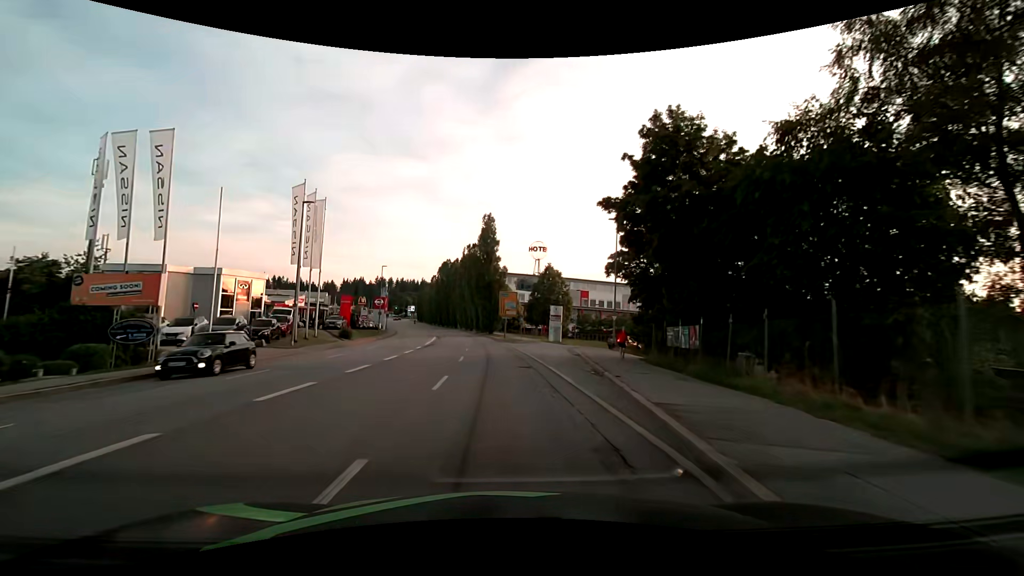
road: tertiary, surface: asphalt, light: Day
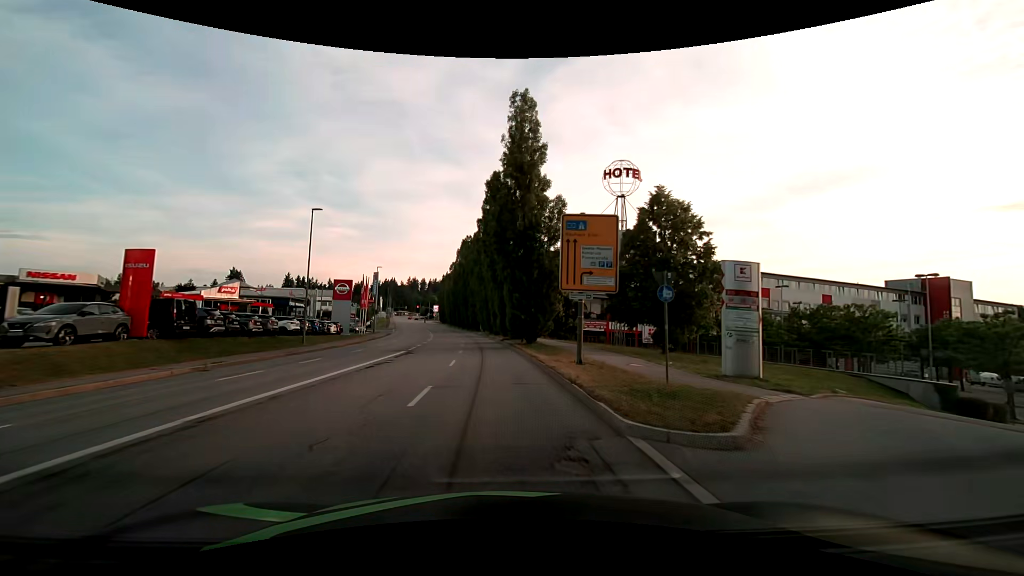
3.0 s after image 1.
(-1.4, +38.8) m; -4°
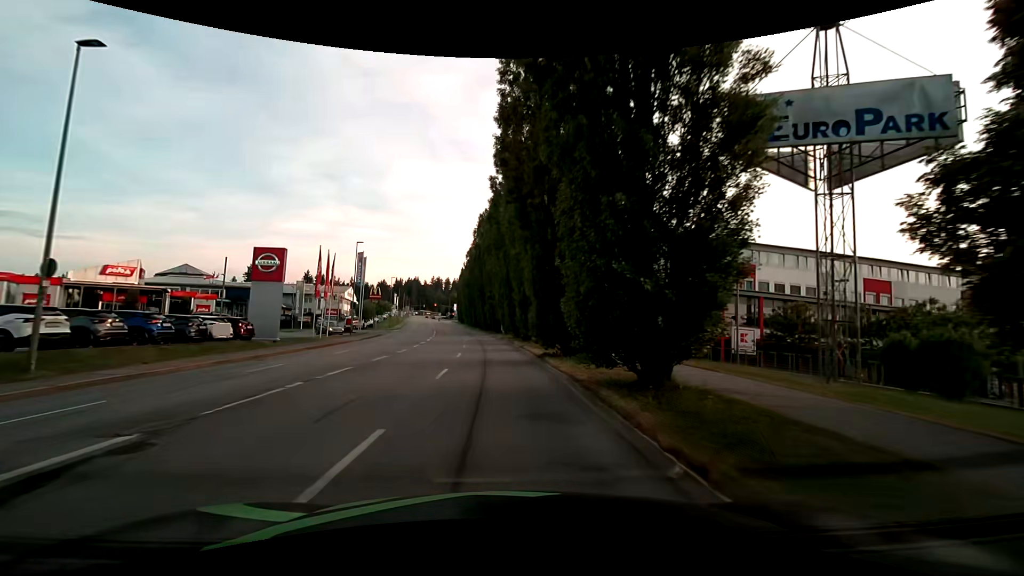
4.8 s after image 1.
(-0.6, +23.3) m; -3°
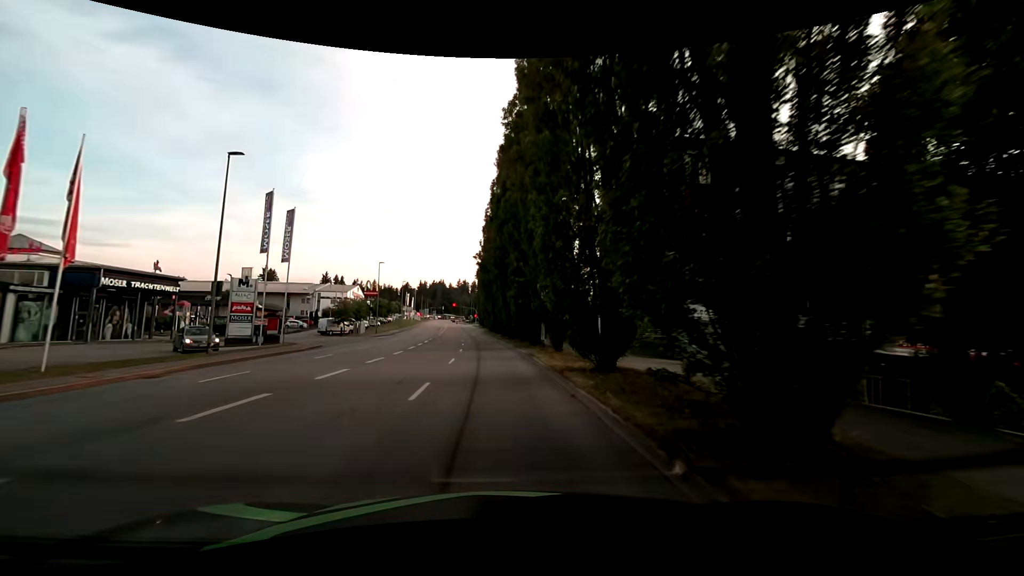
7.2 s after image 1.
(-1.0, +30.6) m; -3°
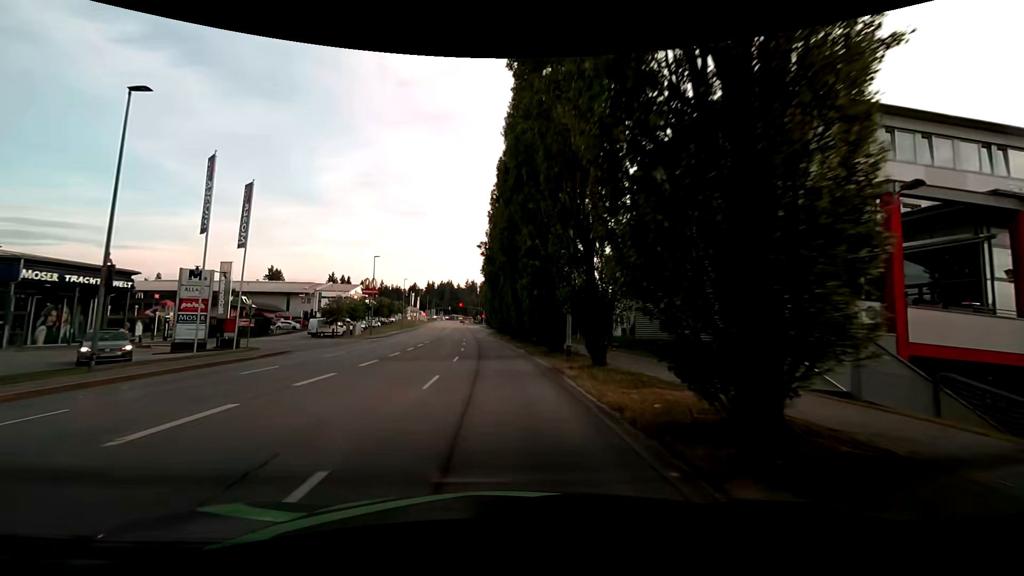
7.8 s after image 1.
(-0.2, +7.5) m; -1°
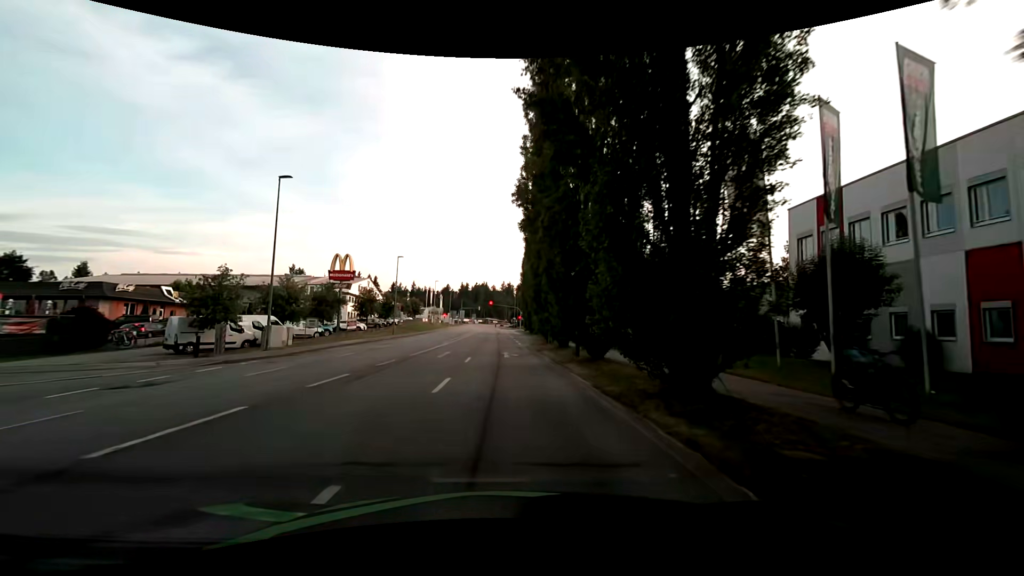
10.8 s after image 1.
(-1.9, +36.8) m; -3°
